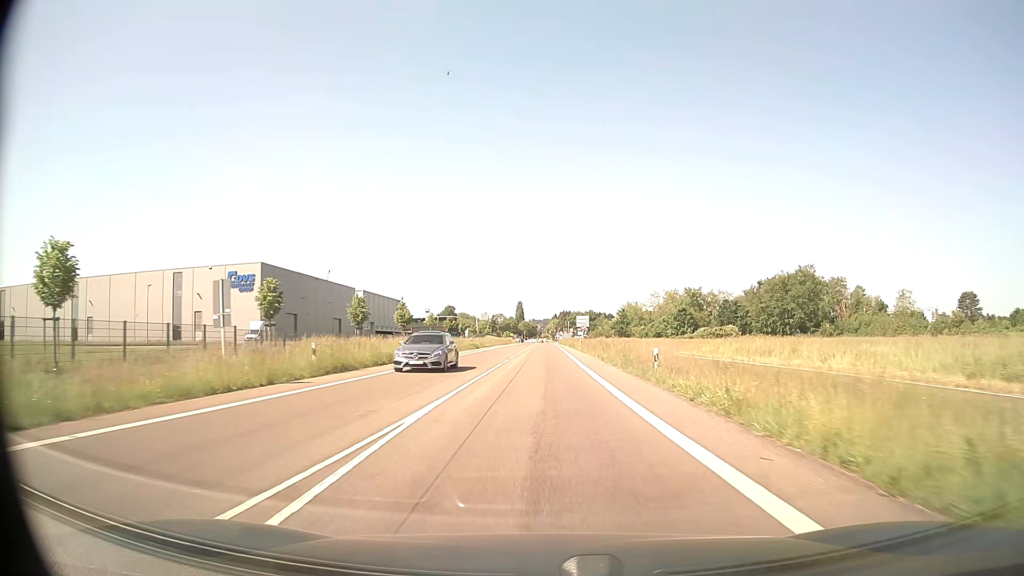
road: secondary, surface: asphalt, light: Day
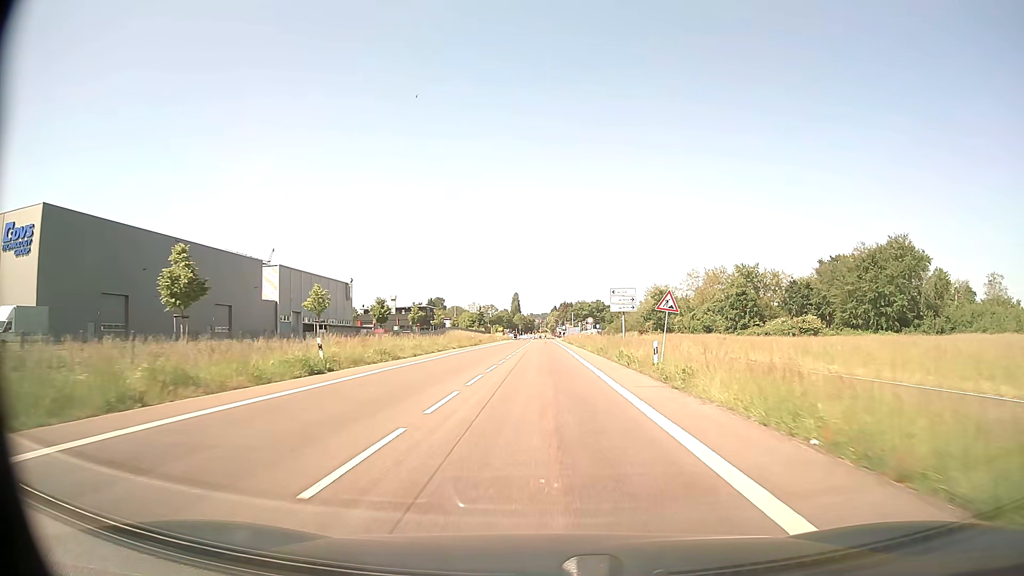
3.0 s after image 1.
(+0.1, +50.3) m; 0°
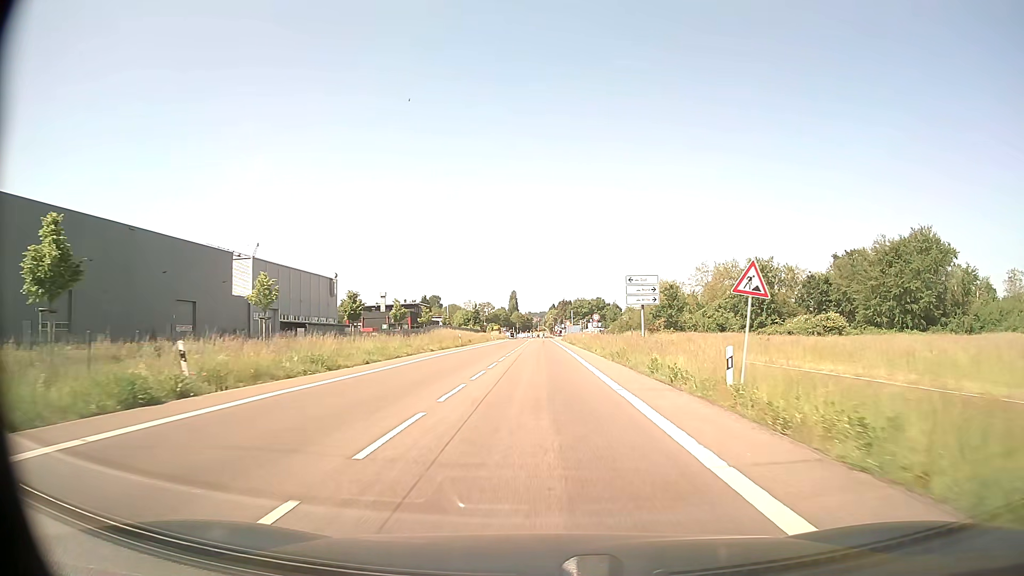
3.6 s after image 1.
(0.0, +9.7) m; 0°
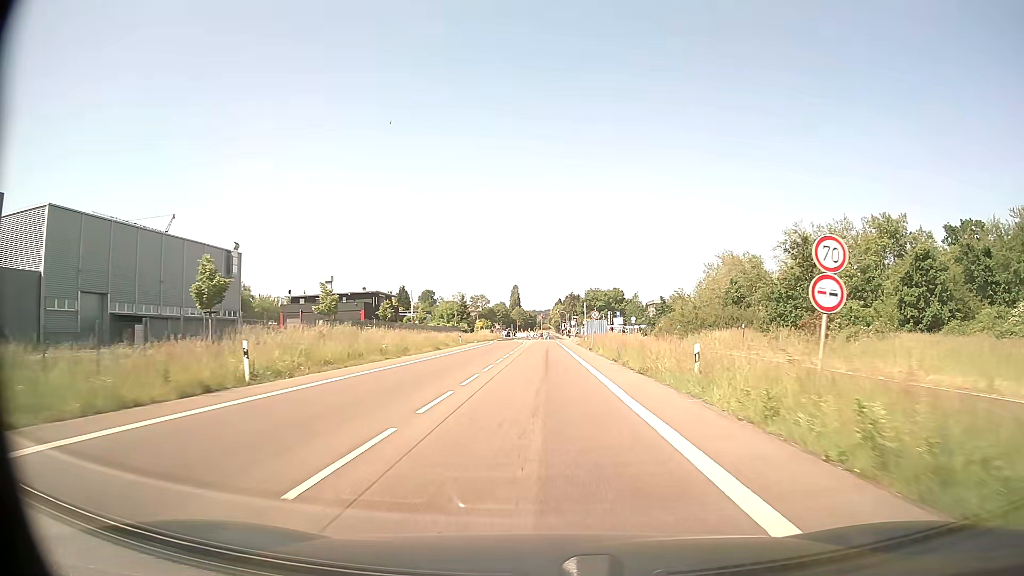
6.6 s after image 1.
(0.0, +47.3) m; 0°
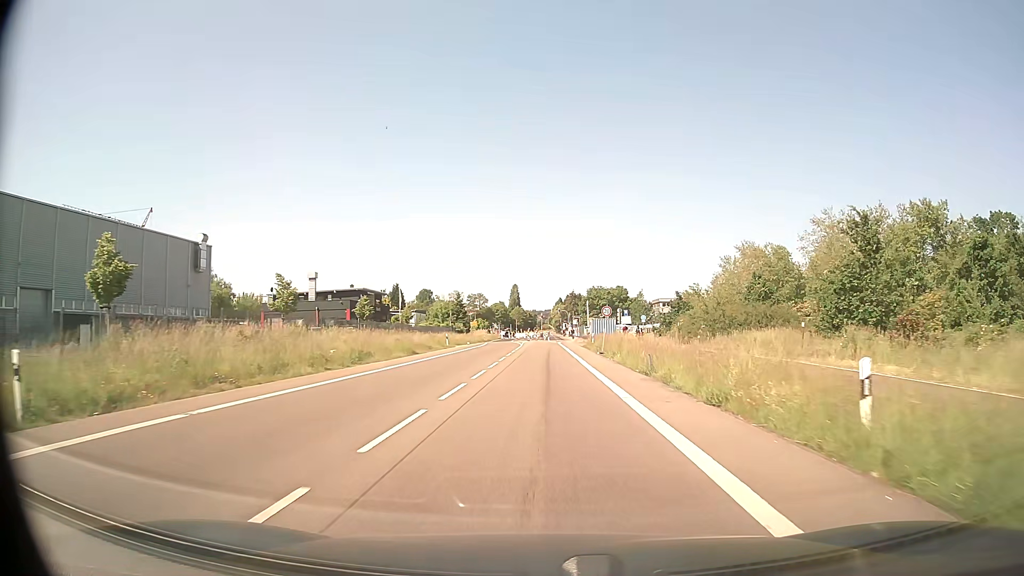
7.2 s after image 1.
(0.0, +9.2) m; 0°
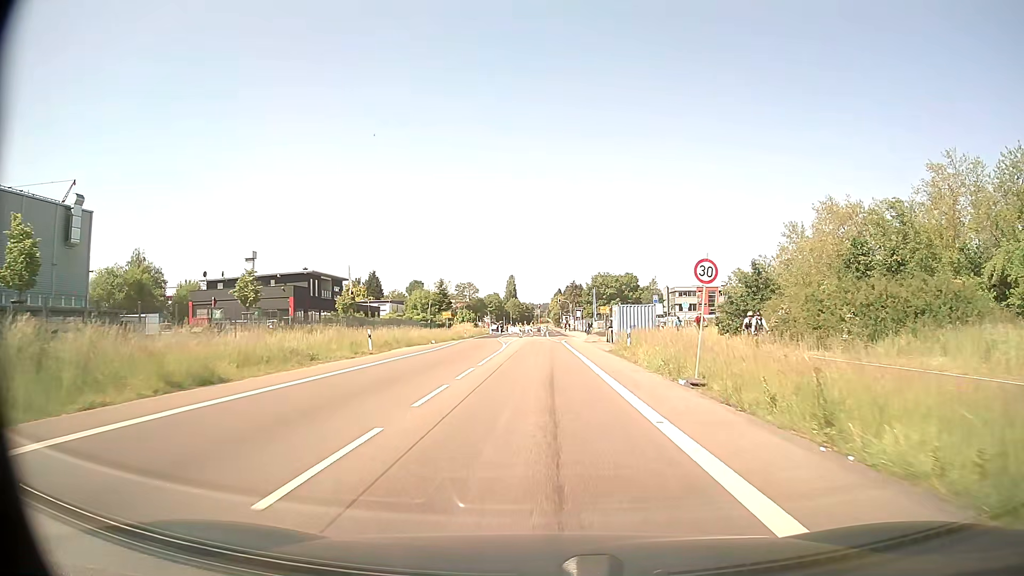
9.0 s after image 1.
(0.0, +25.1) m; 0°
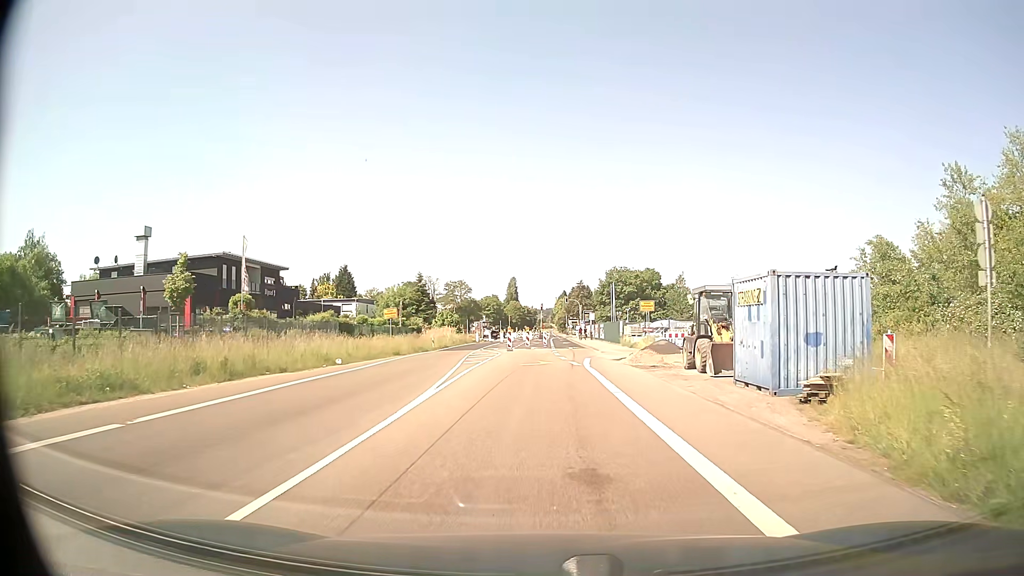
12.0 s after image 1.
(0.0, +27.9) m; 0°
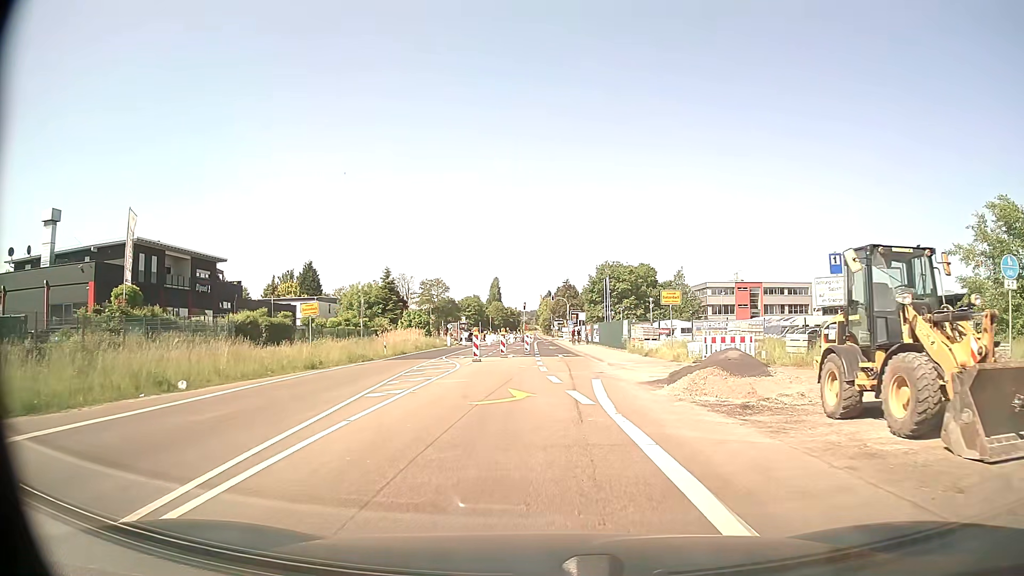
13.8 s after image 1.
(+0.2, +13.5) m; +2°
